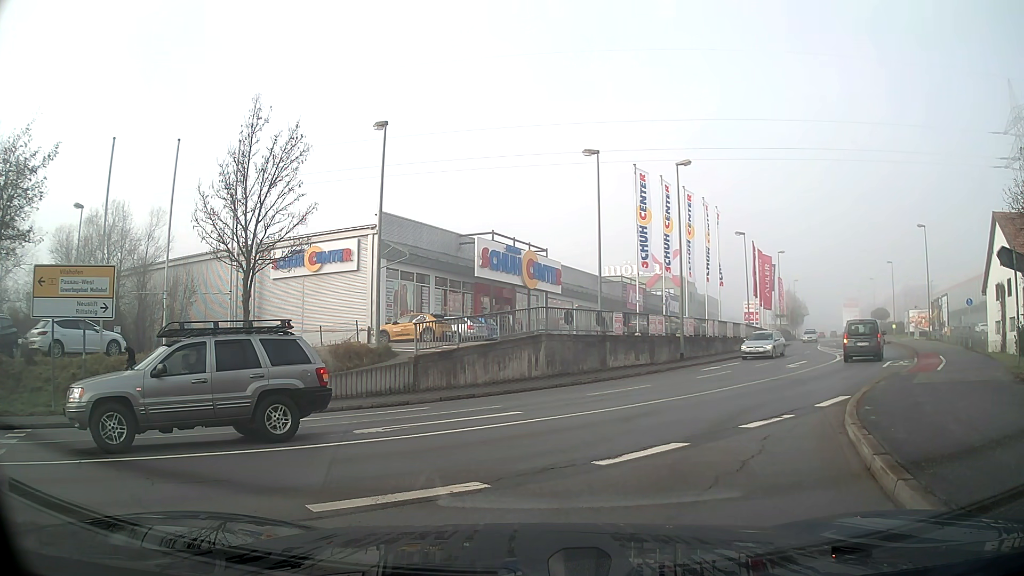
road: primary_link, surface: asphalt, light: Day
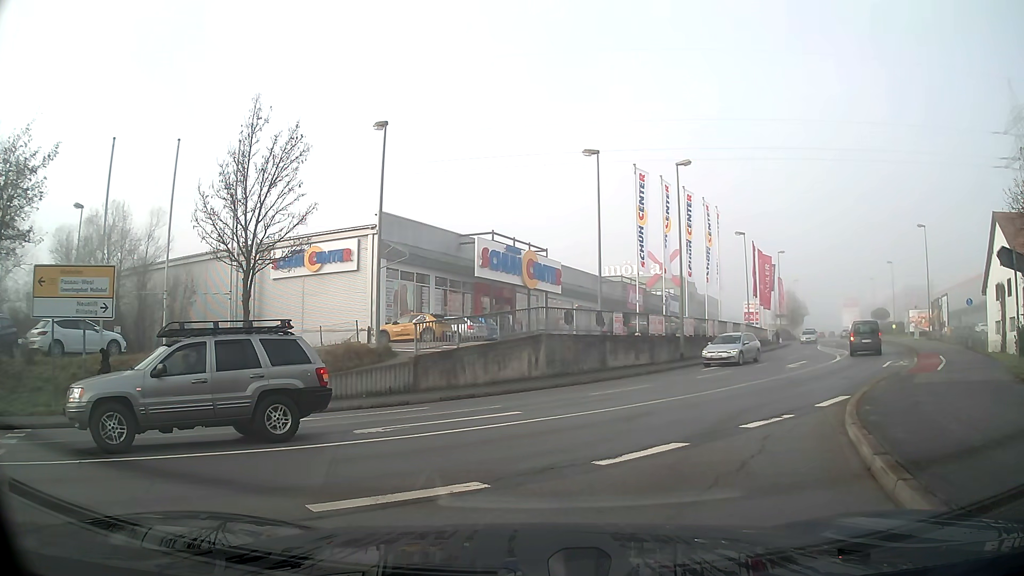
(0.0, 0.0) m; 0°
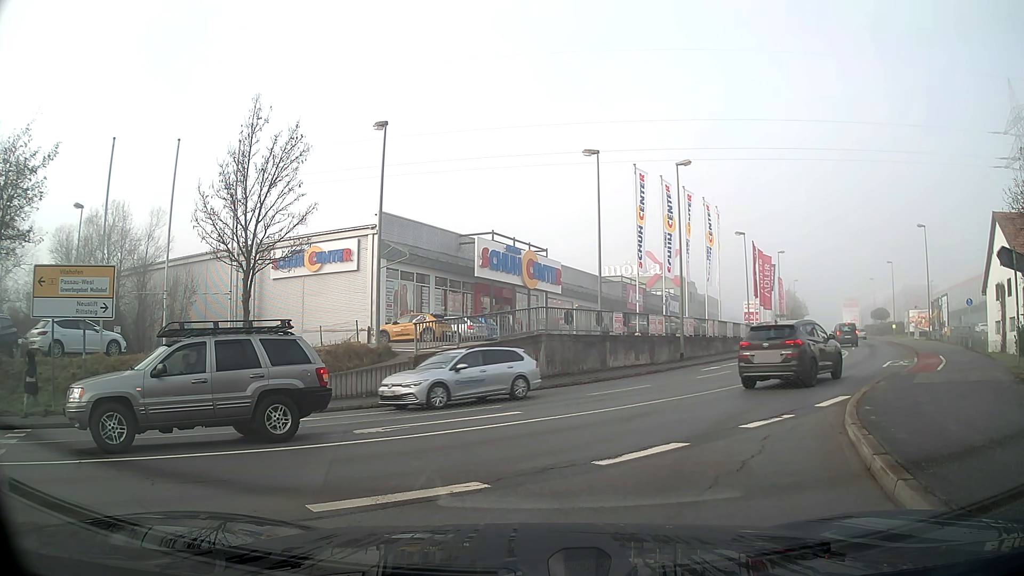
(0.0, 0.0) m; 0°
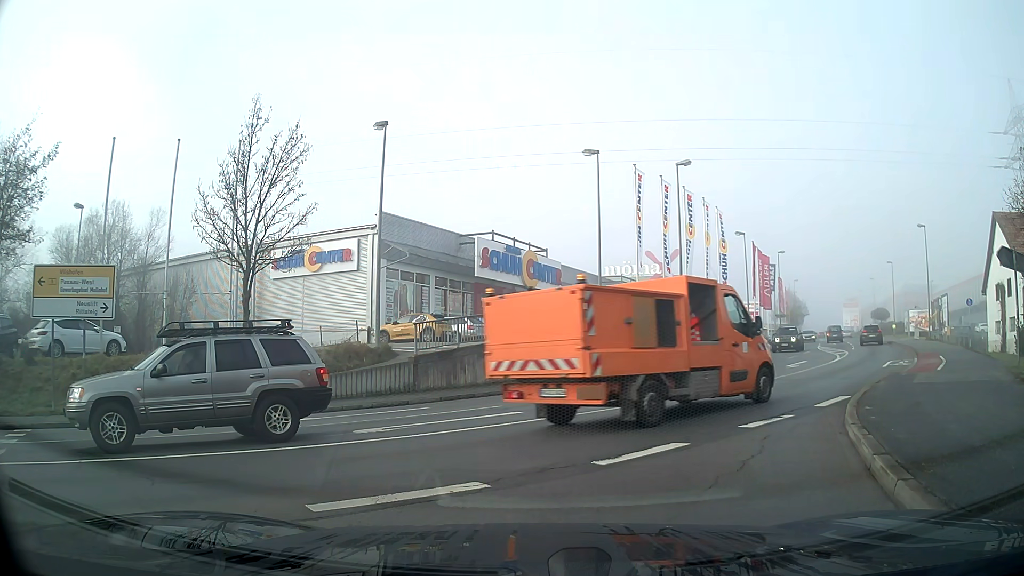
(0.0, 0.0) m; 0°
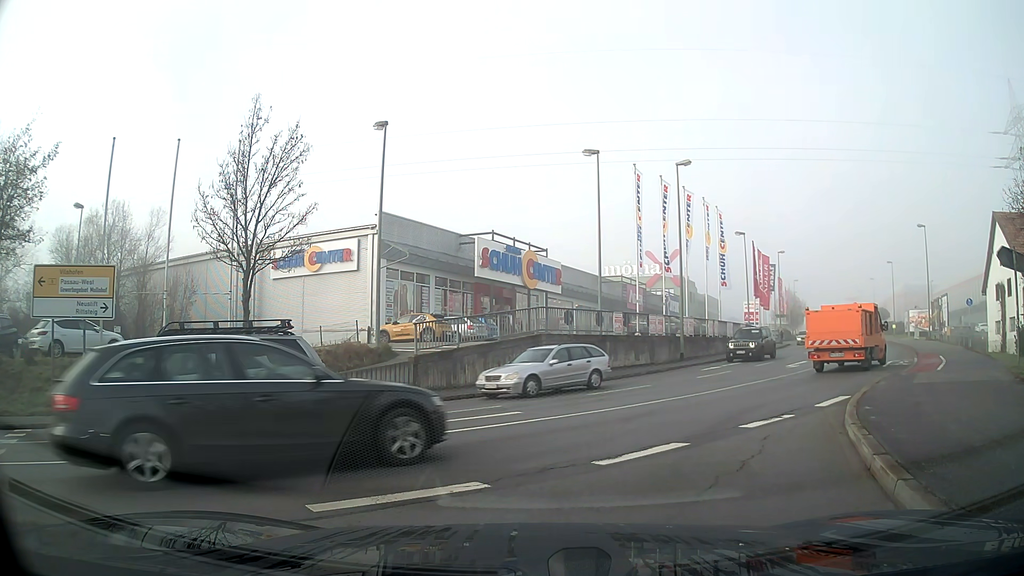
(0.0, 0.0) m; 0°
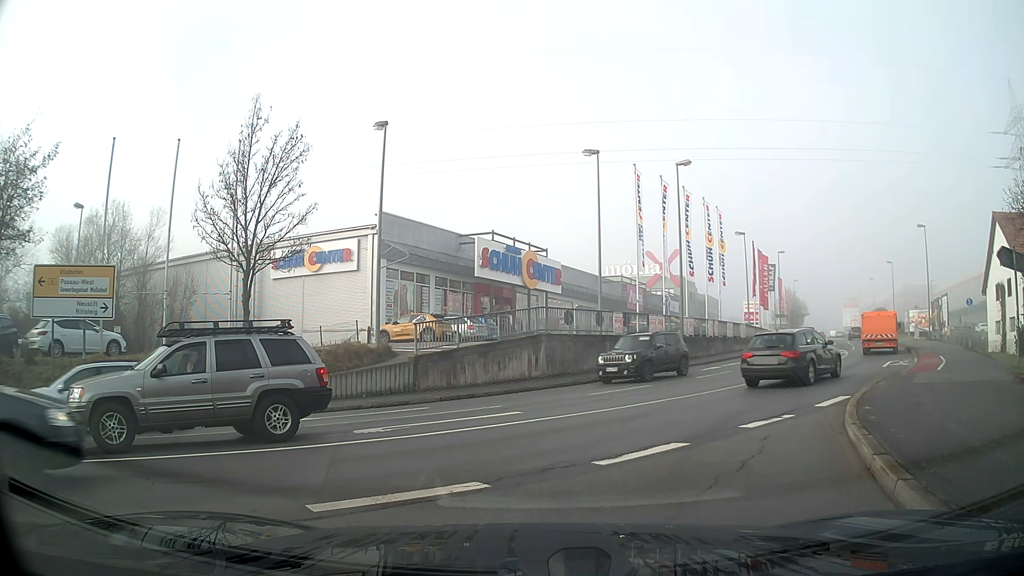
(0.0, 0.0) m; 0°
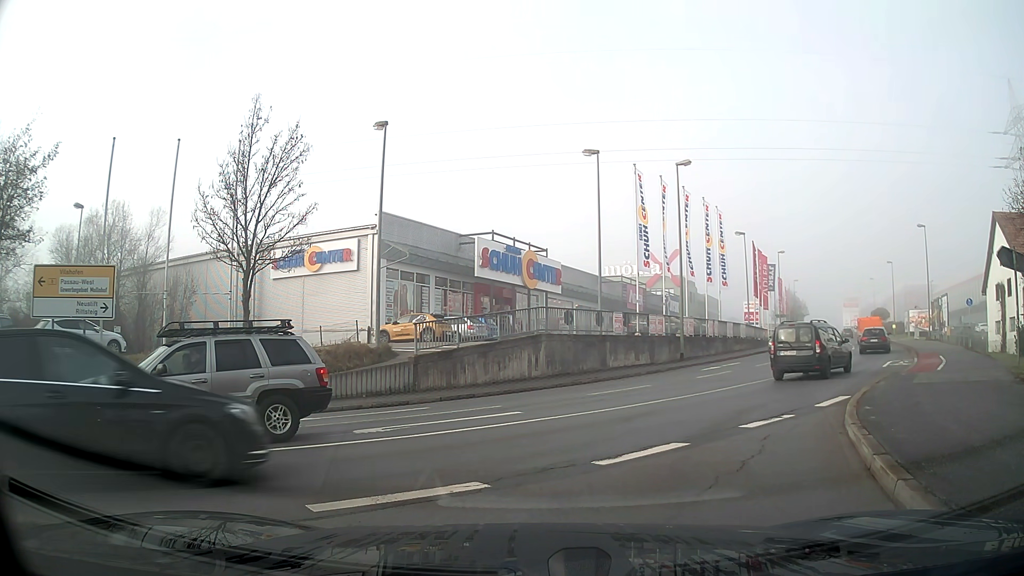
(0.0, 0.0) m; 0°
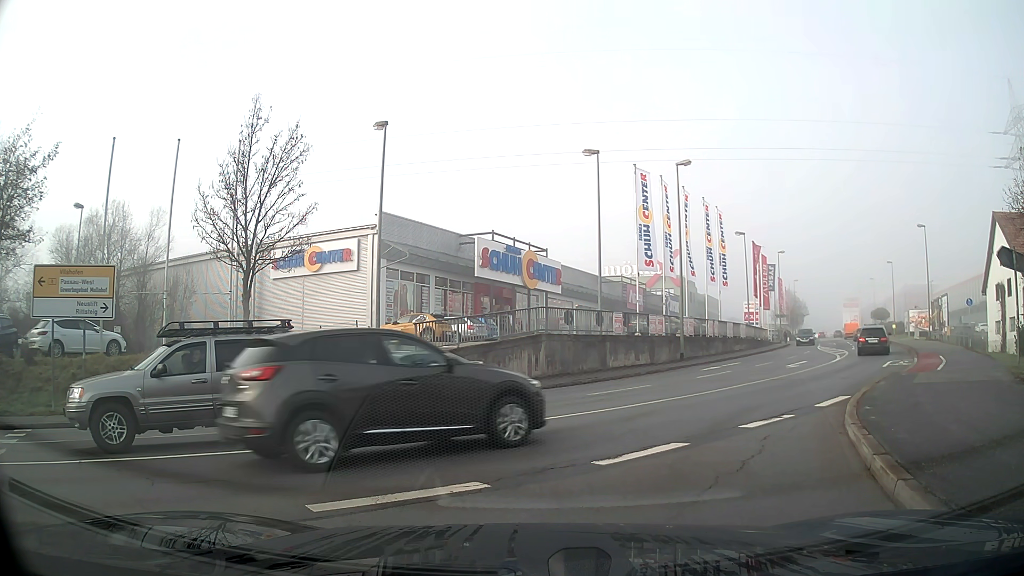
(0.0, 0.0) m; 0°
(+2, +10) (+8, +18) (+14, +26) (+19, +35) (+24, +43) (+29, +52) (+33, +61) (+37, +70) (+42, +79) (+46, +88) m
